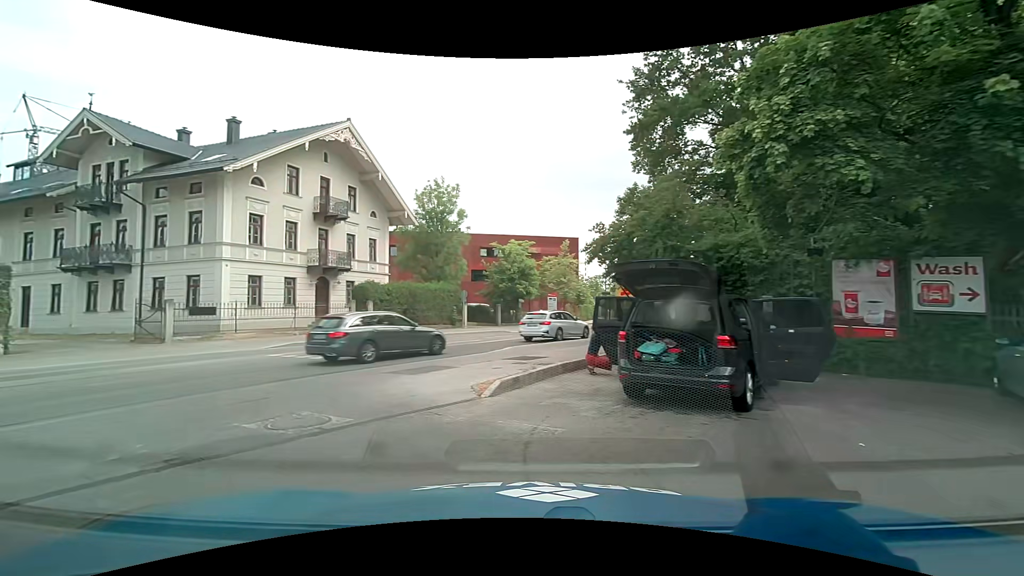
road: secondary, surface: asphalt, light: Day
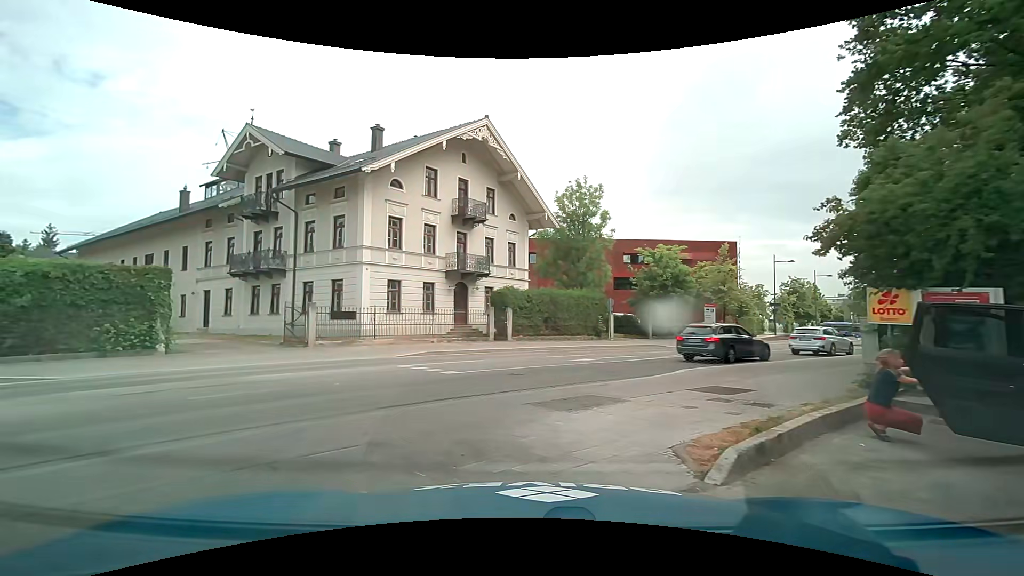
(-0.3, +3.5) m; -12°
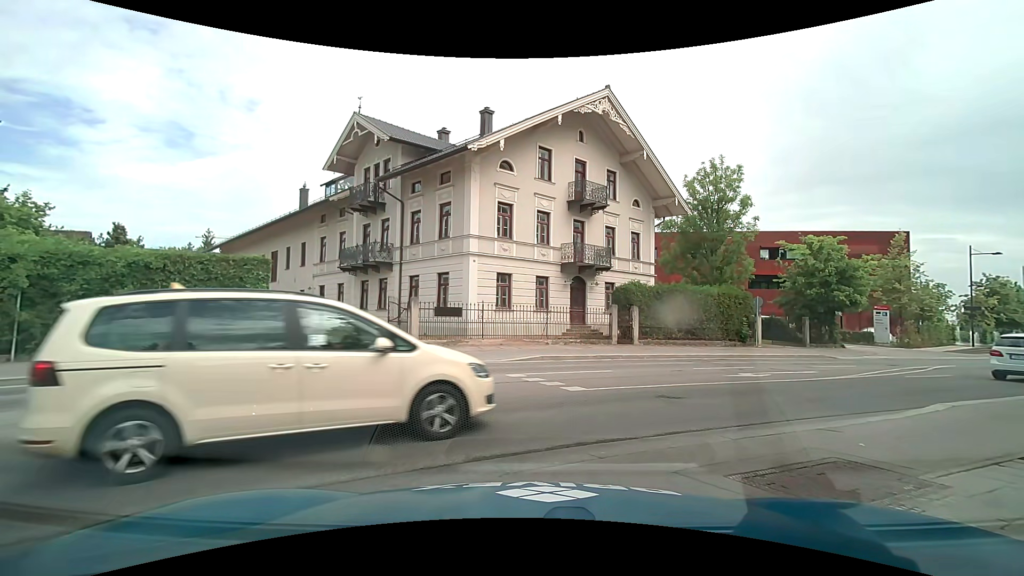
(-0.4, +3.4) m; -11°
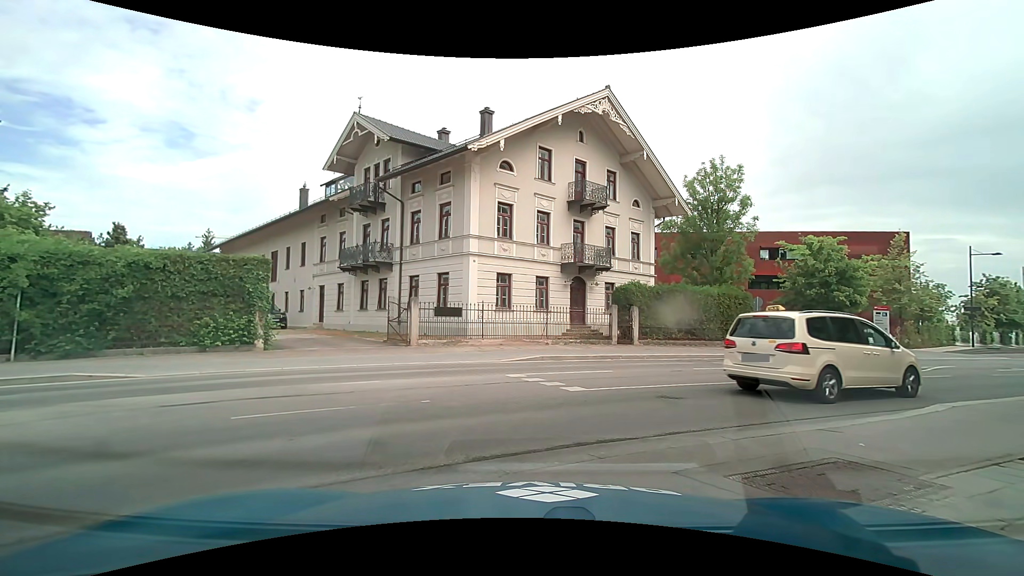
(0.0, 0.0) m; 0°
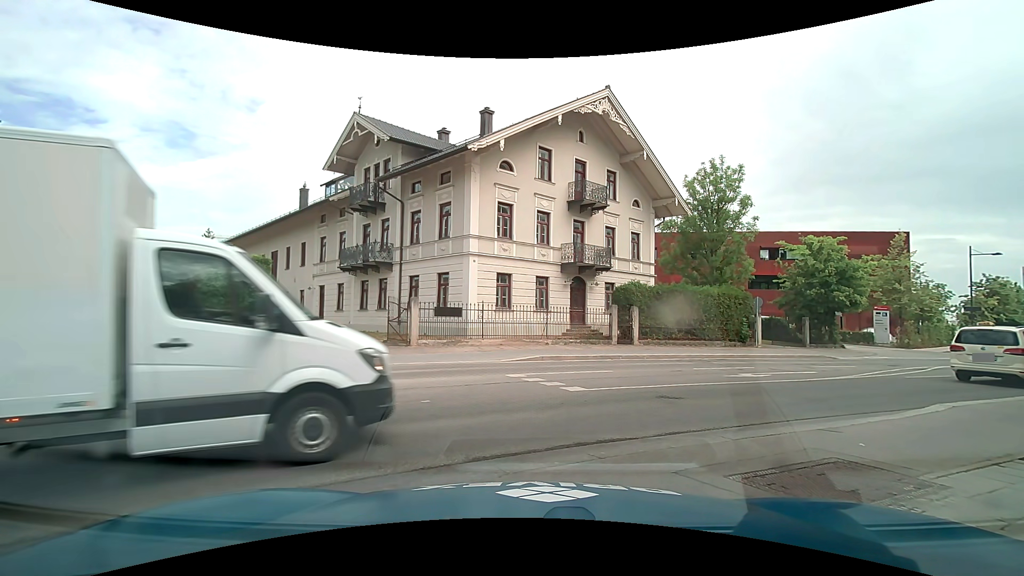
(0.0, 0.0) m; 0°
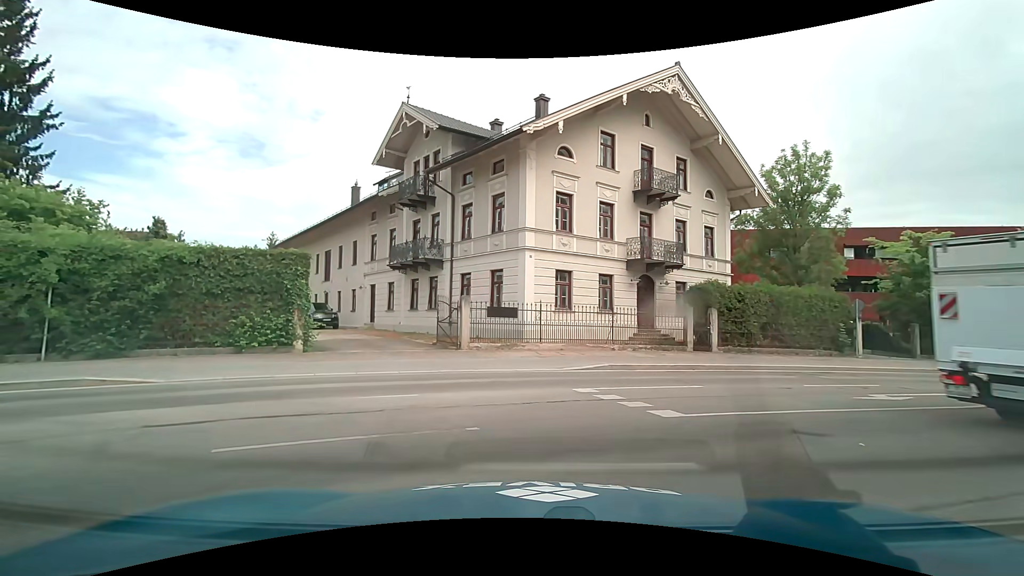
(-0.2, +2.4) m; -9°
